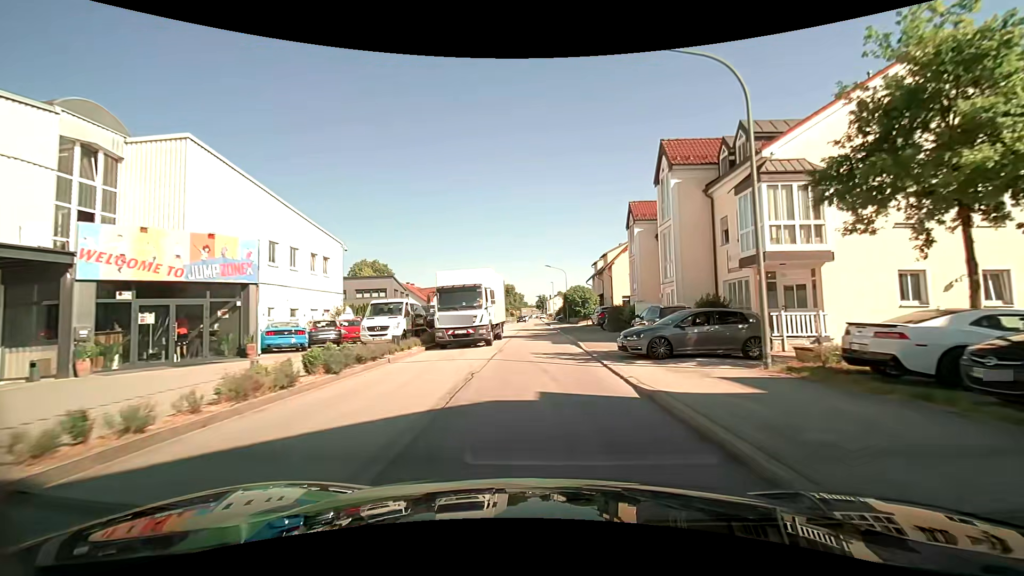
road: unclassified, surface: asphalt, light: Day
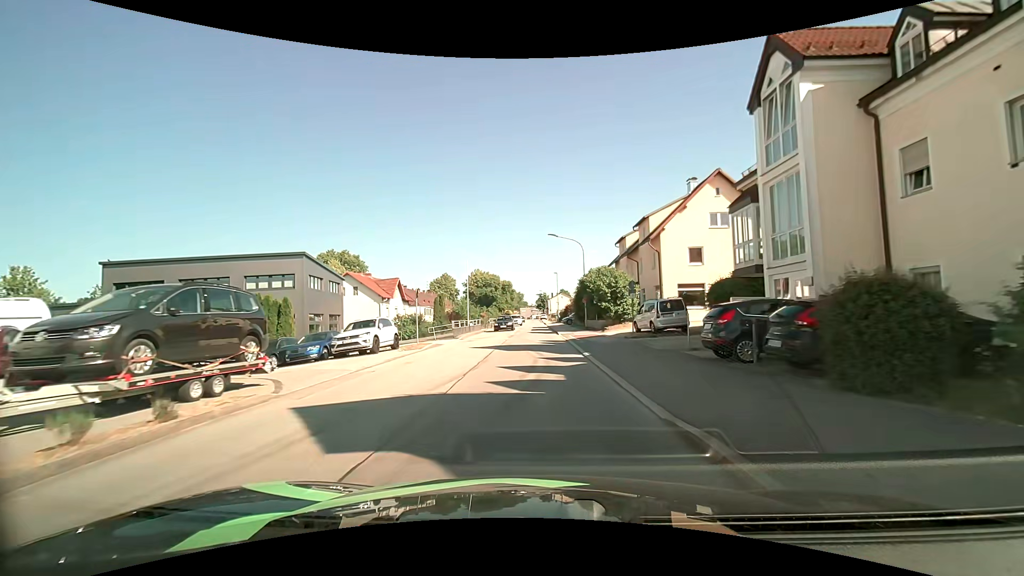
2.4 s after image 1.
(0.0, +24.0) m; -1°
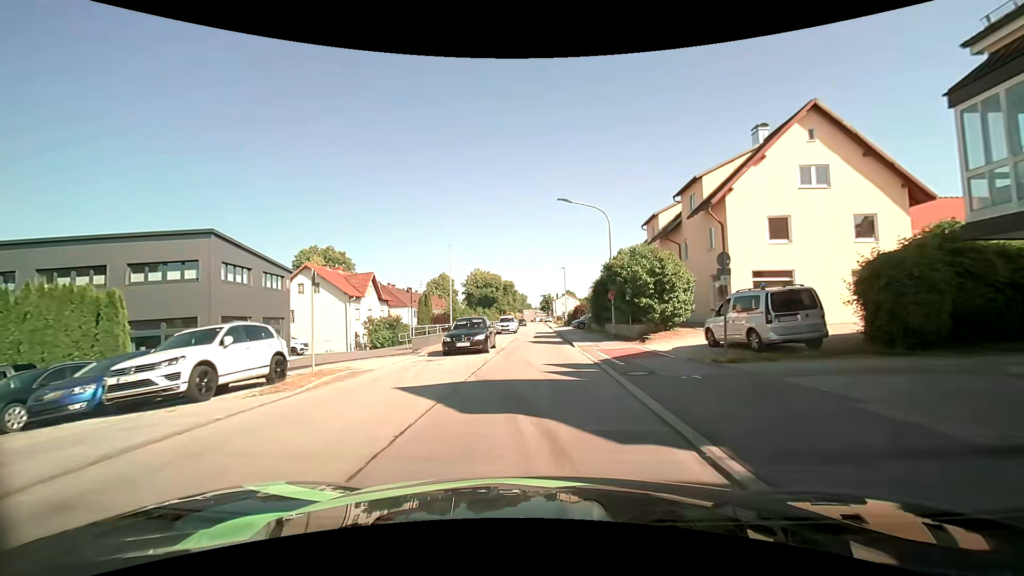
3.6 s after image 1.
(+0.1, +11.9) m; 0°
(0, +10) (0, +20) (0, +30) (0, +40) (0, +50) (0, +60) (0, +70) (0, +80) (0, +90) (0, +100) m
